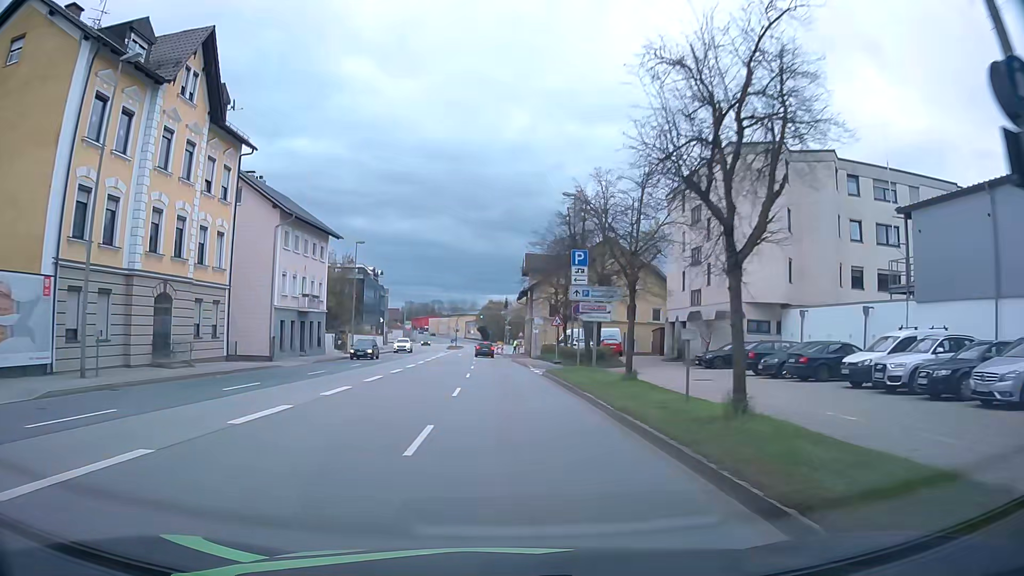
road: primary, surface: asphalt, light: Day
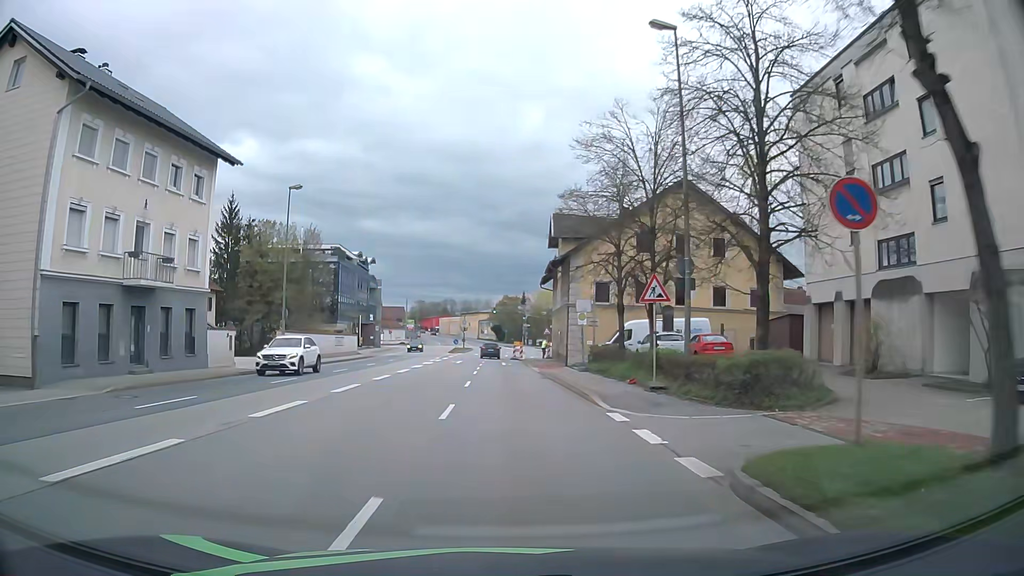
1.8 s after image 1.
(-0.3, +23.2) m; -2°
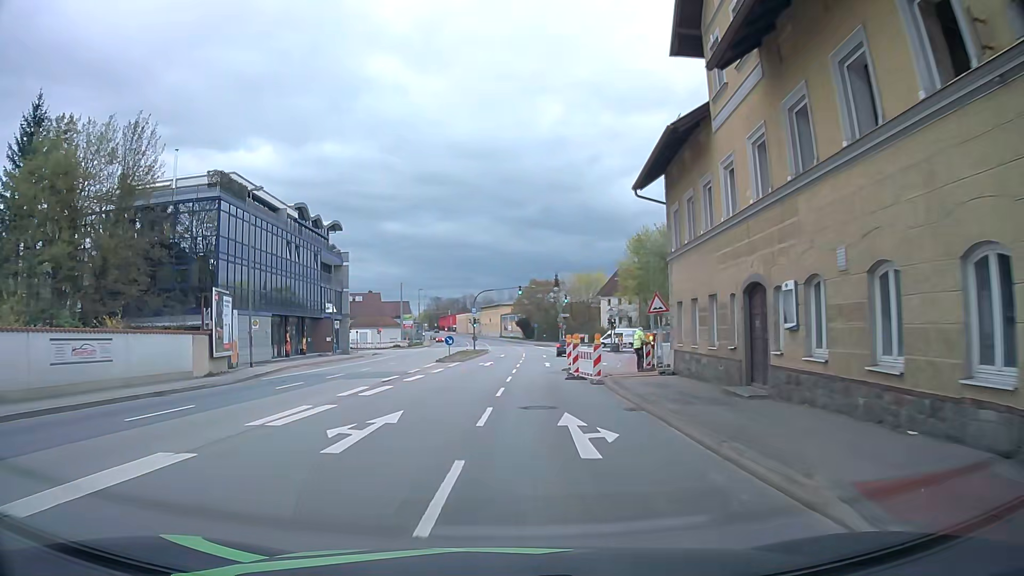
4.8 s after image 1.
(-0.7, +37.1) m; -3°
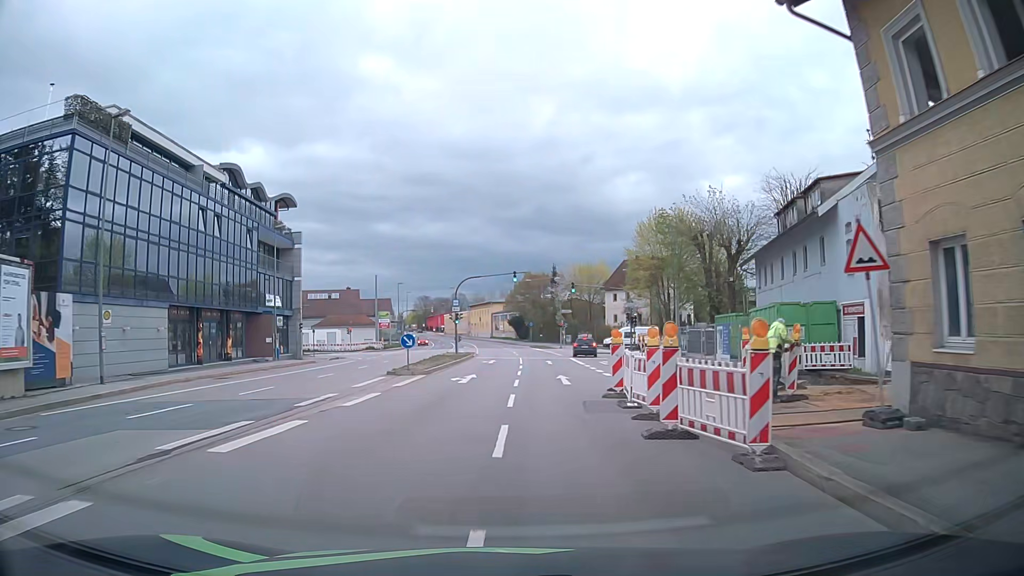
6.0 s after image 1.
(+0.2, +14.8) m; 0°
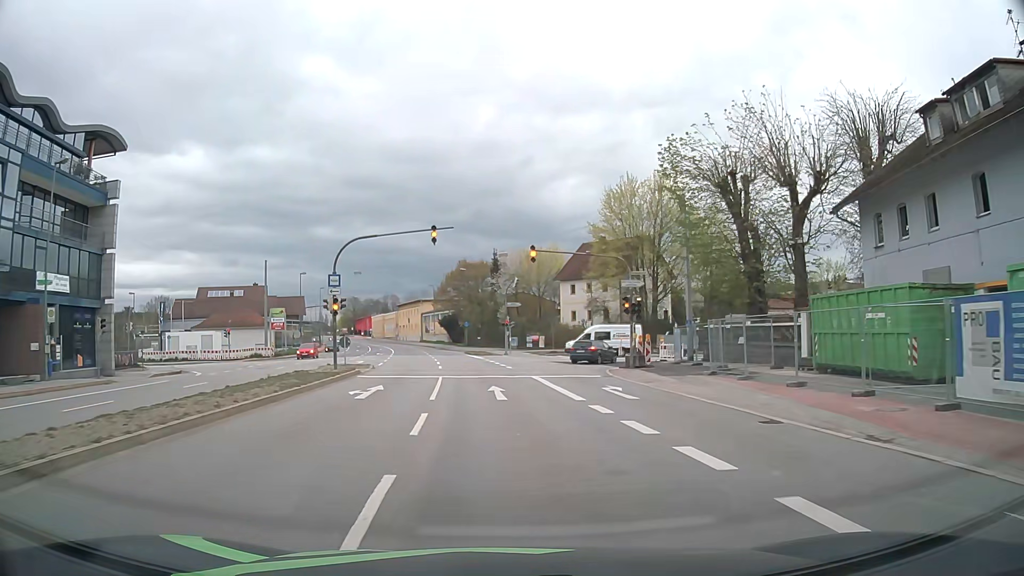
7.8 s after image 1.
(+1.3, +22.1) m; +6°
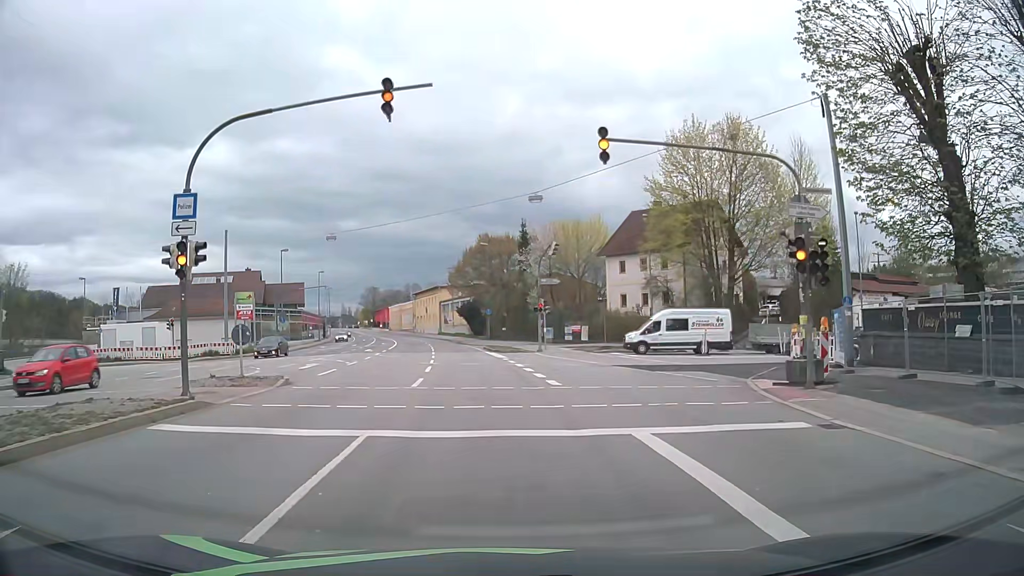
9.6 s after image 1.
(-0.1, +16.4) m; -2°
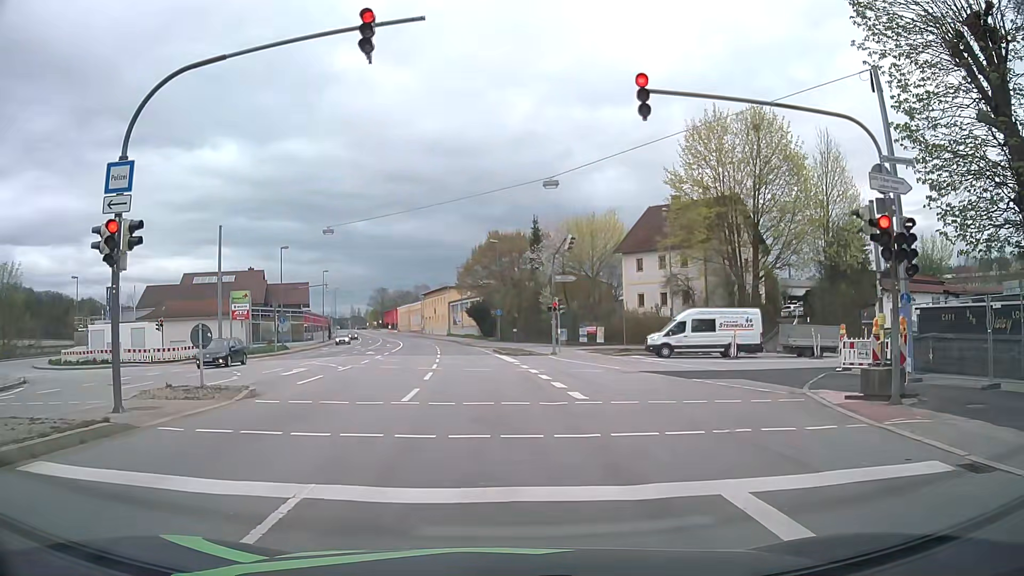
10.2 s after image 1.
(0.0, +3.0) m; -2°
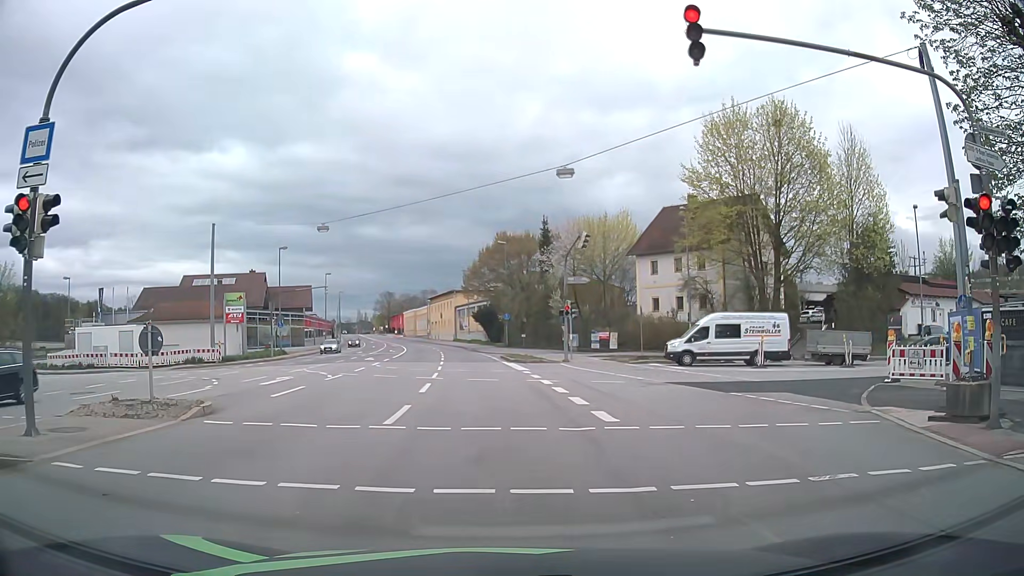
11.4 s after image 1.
(0.0, +2.4) m; 0°
